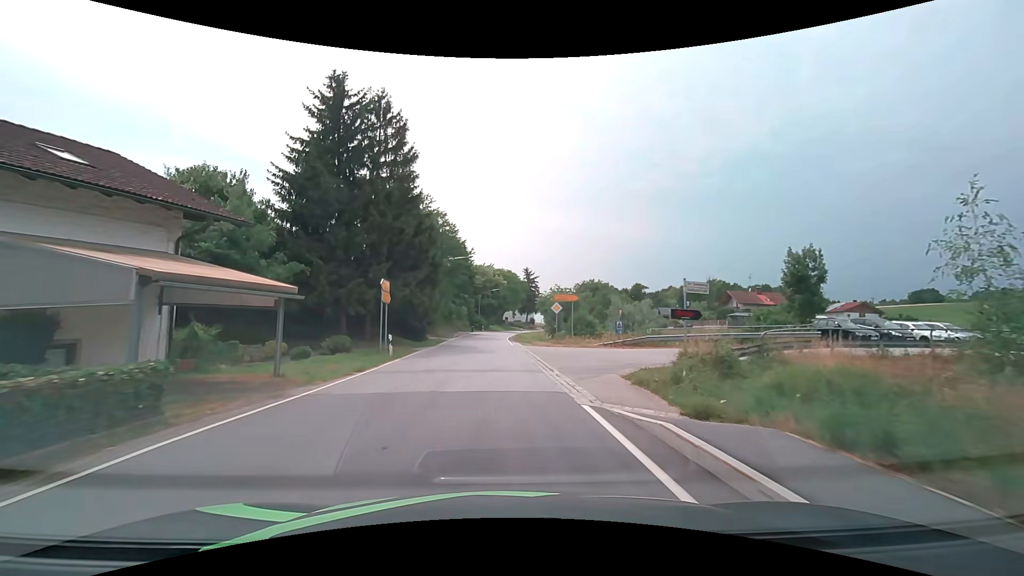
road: secondary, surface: asphalt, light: Day
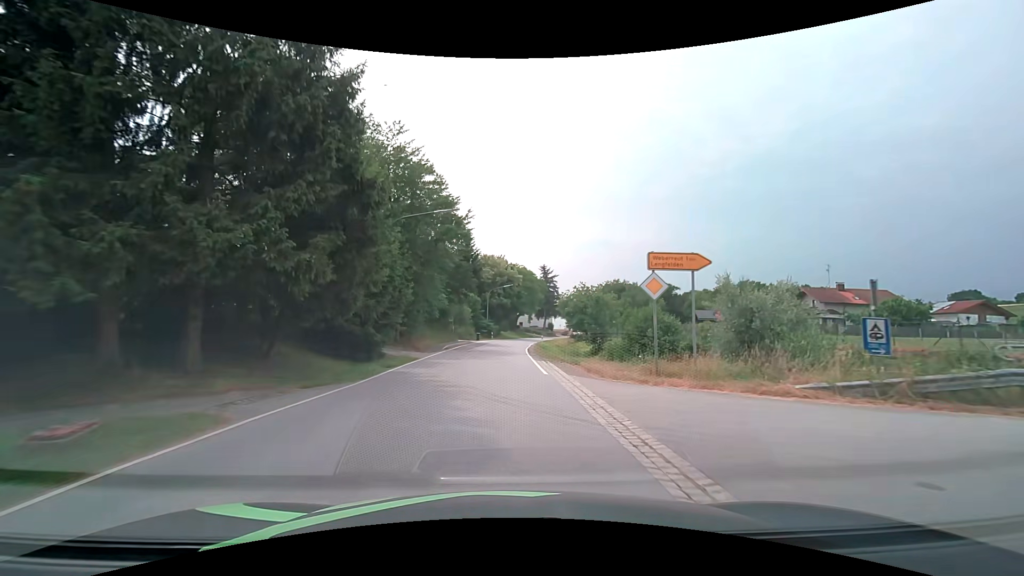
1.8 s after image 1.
(-0.3, +20.2) m; -2°
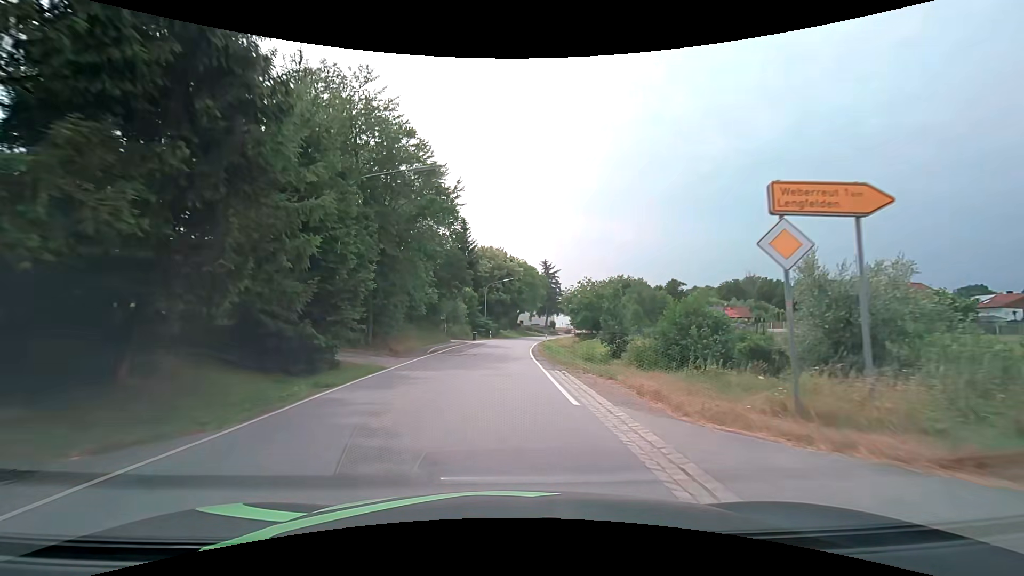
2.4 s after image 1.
(0.0, +6.8) m; 0°
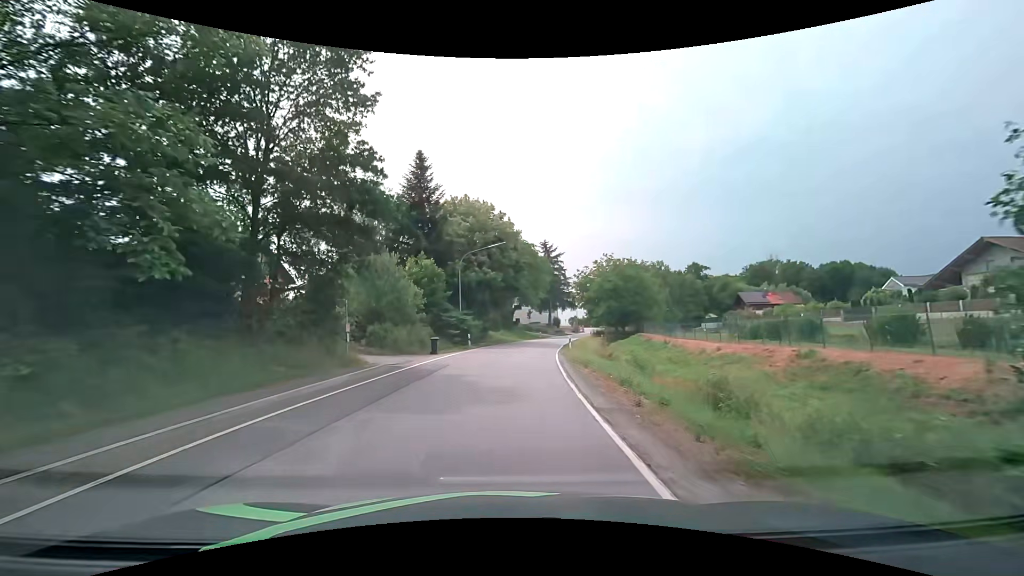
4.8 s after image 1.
(+0.2, +27.2) m; +1°
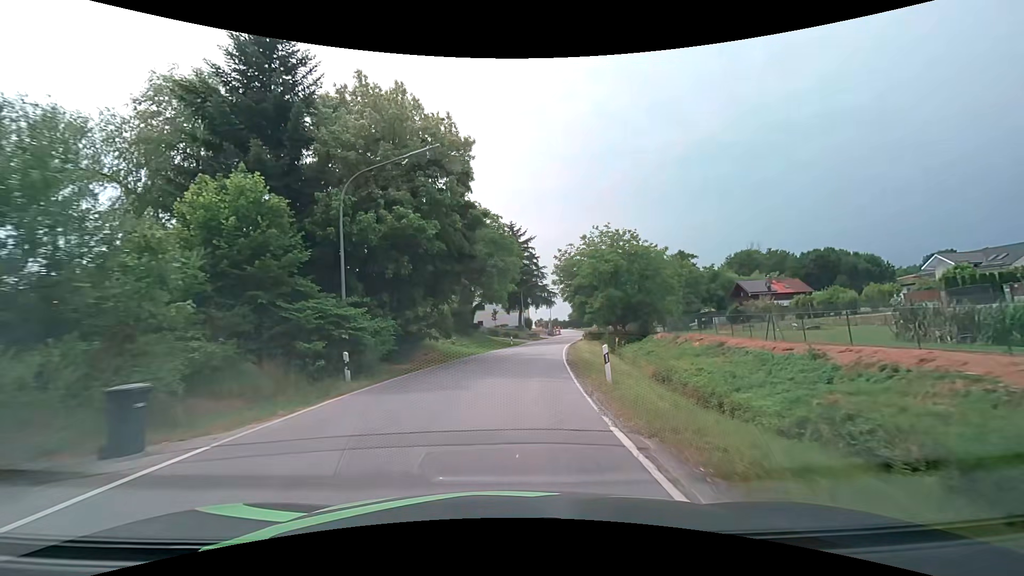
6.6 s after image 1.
(+0.5, +20.8) m; +3°
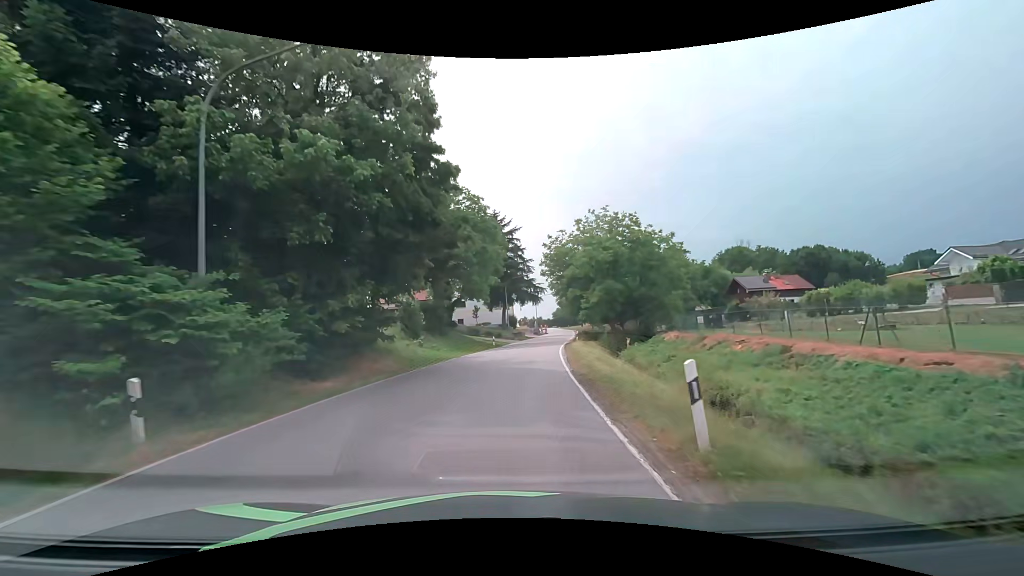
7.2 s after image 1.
(+0.1, +7.0) m; +2°
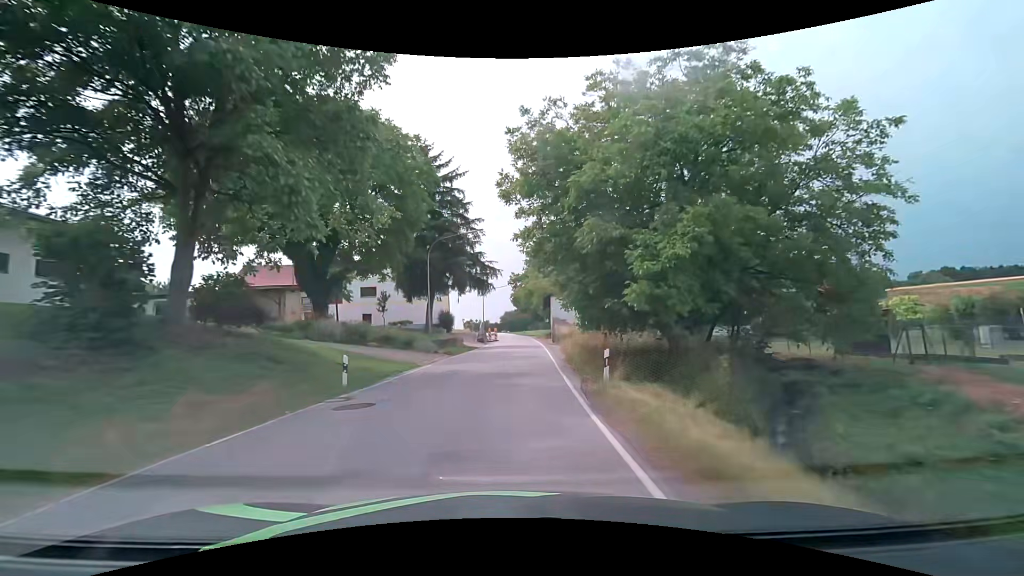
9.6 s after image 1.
(+1.5, +28.1) m; +5°
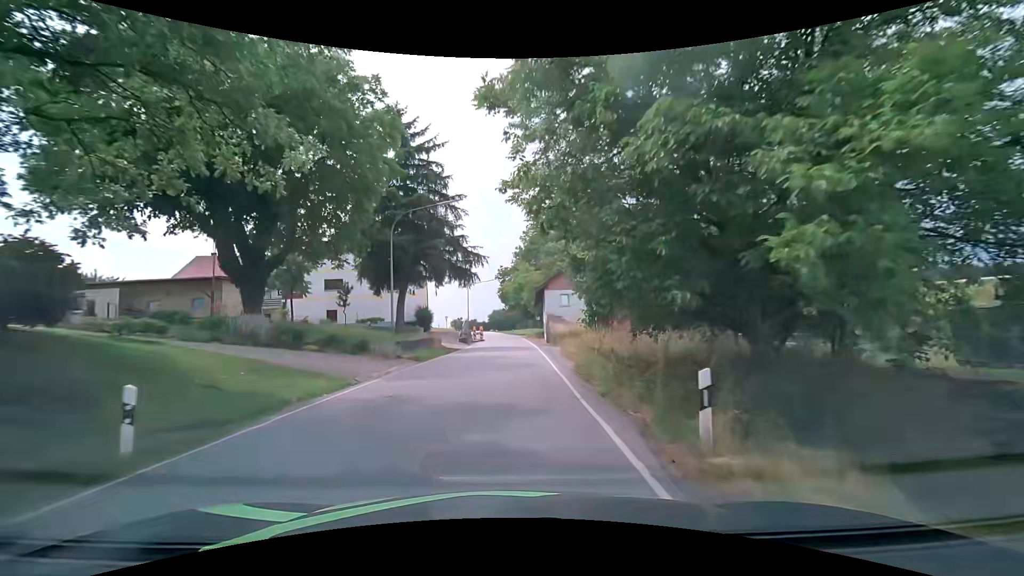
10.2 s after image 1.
(+0.1, +7.2) m; +2°
(0, +10) (0, +20) (+1, +30) (+1, +40) (+1, +50) (+1, +60) (0, +70) (-1, +80) (-2, +90) (-3, +100) m
